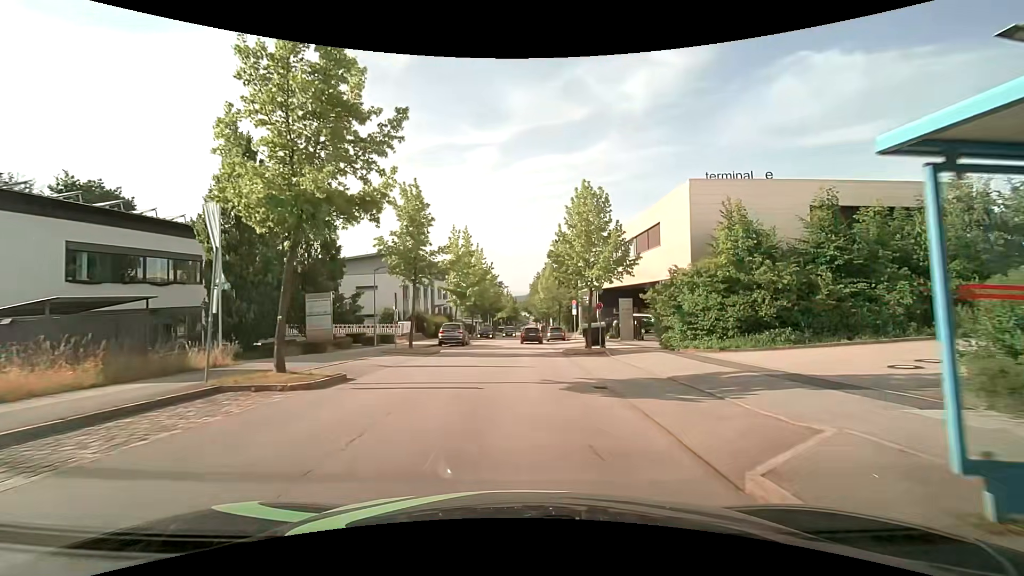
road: residential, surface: asphalt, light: Day
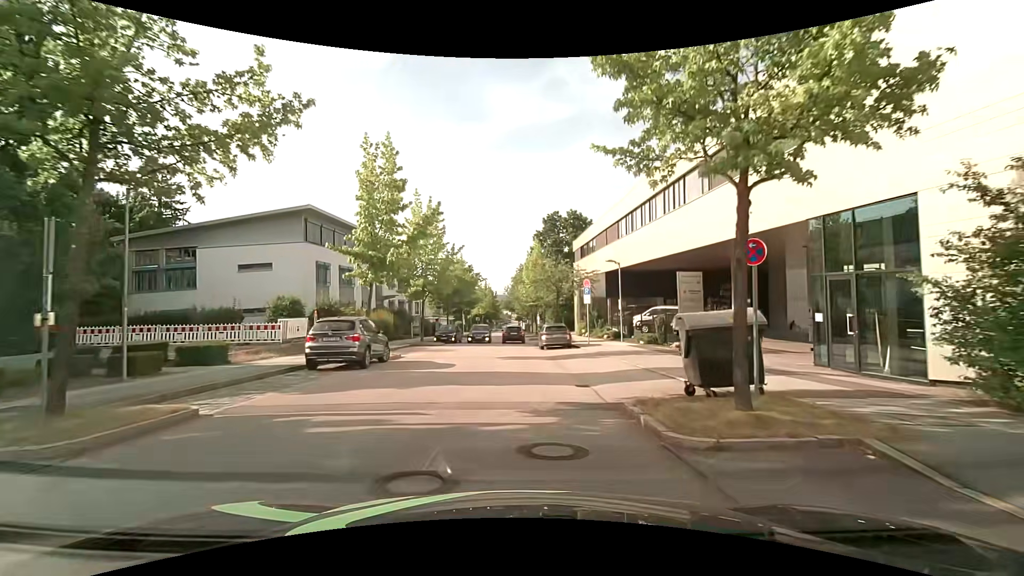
(+0.5, +19.0) m; +2°
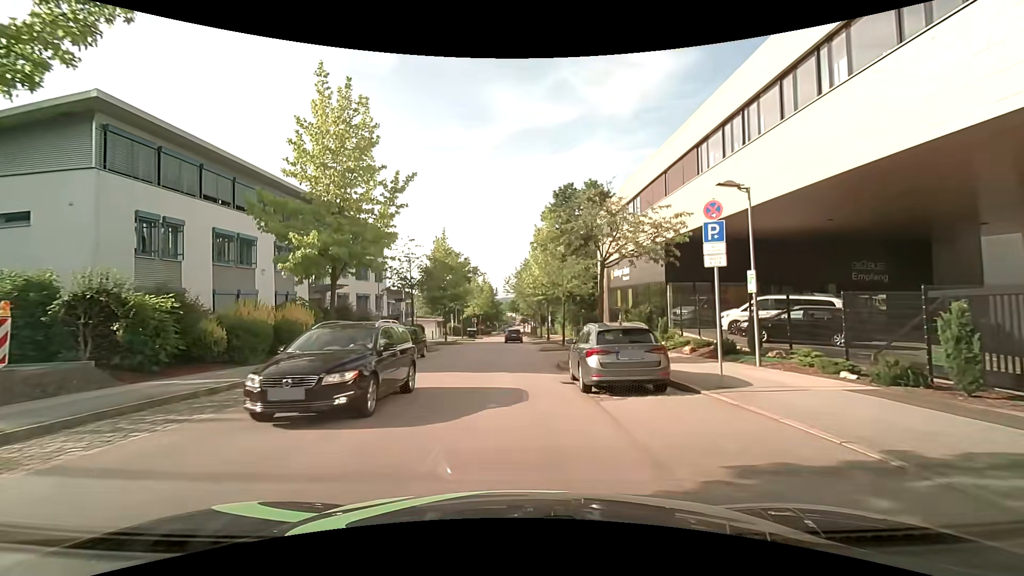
(0.0, +17.4) m; -1°
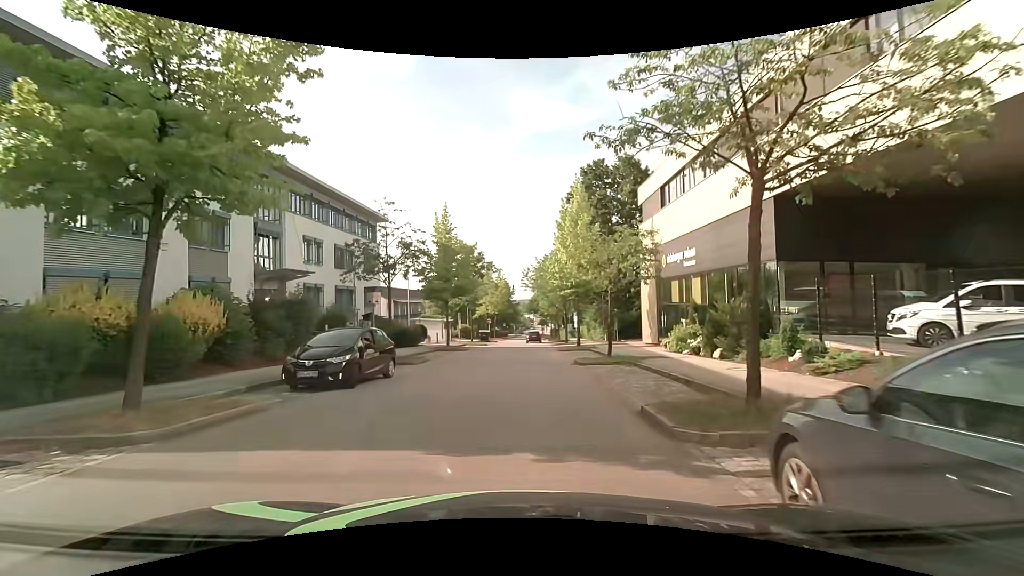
(-0.1, +10.1) m; -1°
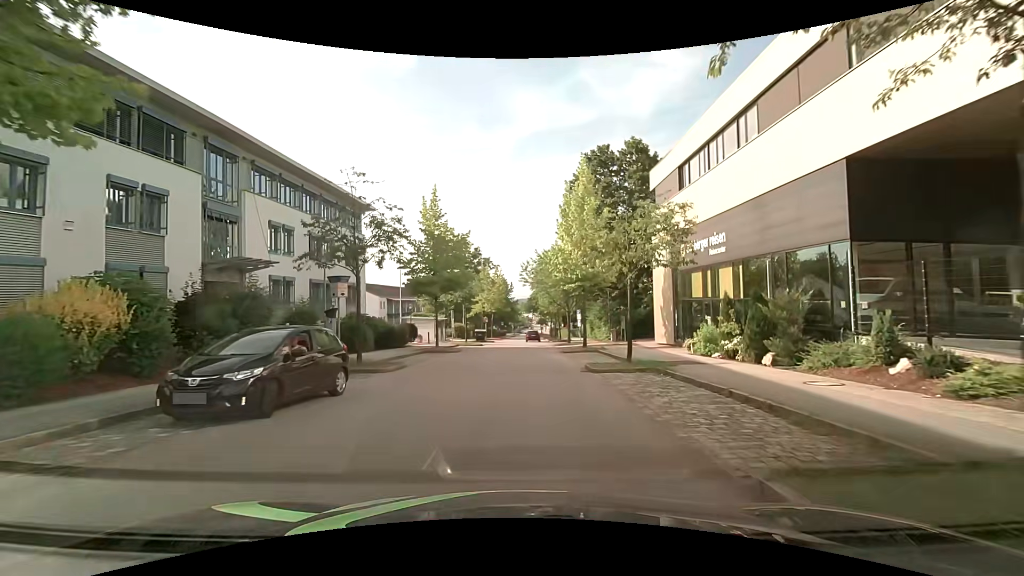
(0.0, +4.2) m; 0°
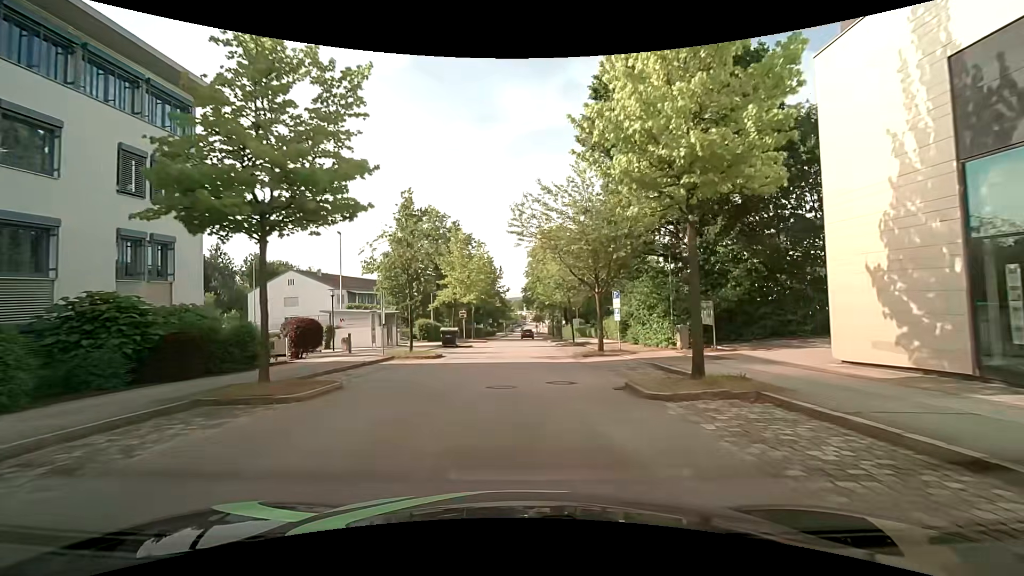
(+0.3, +21.3) m; +1°
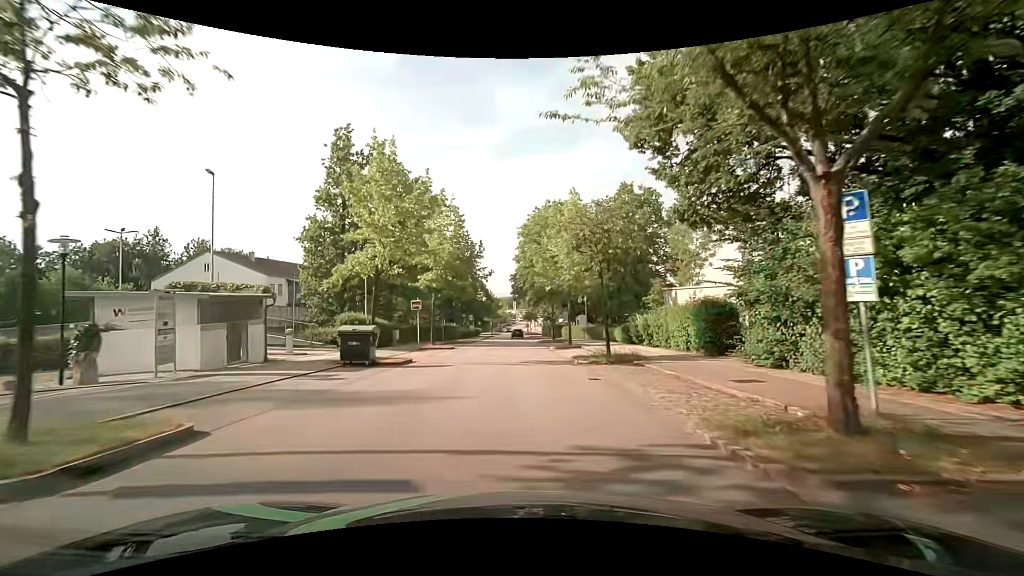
(+0.2, +19.2) m; +1°
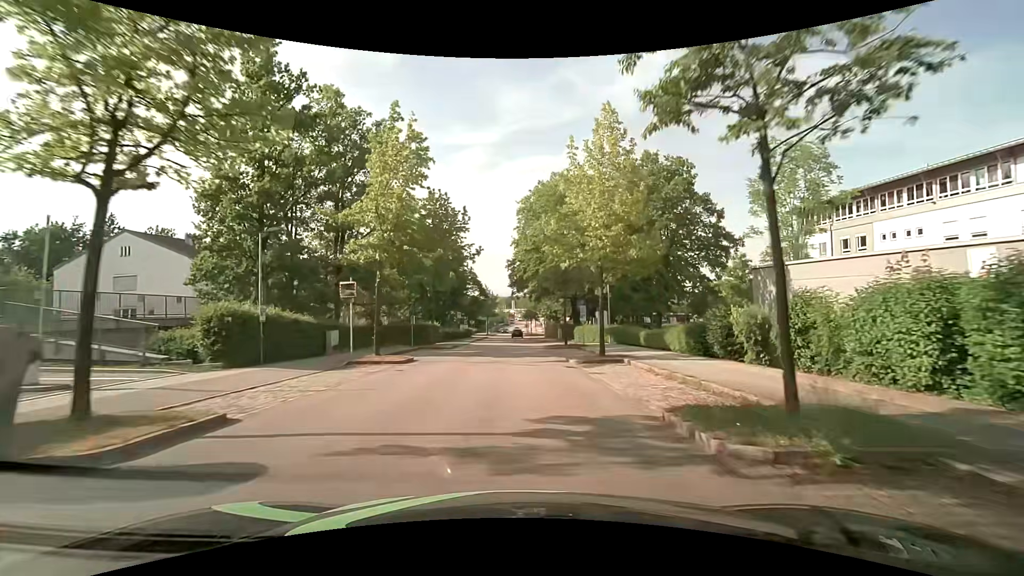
(-0.1, +13.3) m; 0°
(0, +10) (0, +20) (0, +30) (0, +40) (0, +50) (0, +60) (0, +70) (0, +80) (0, +90) (0, +100) m
